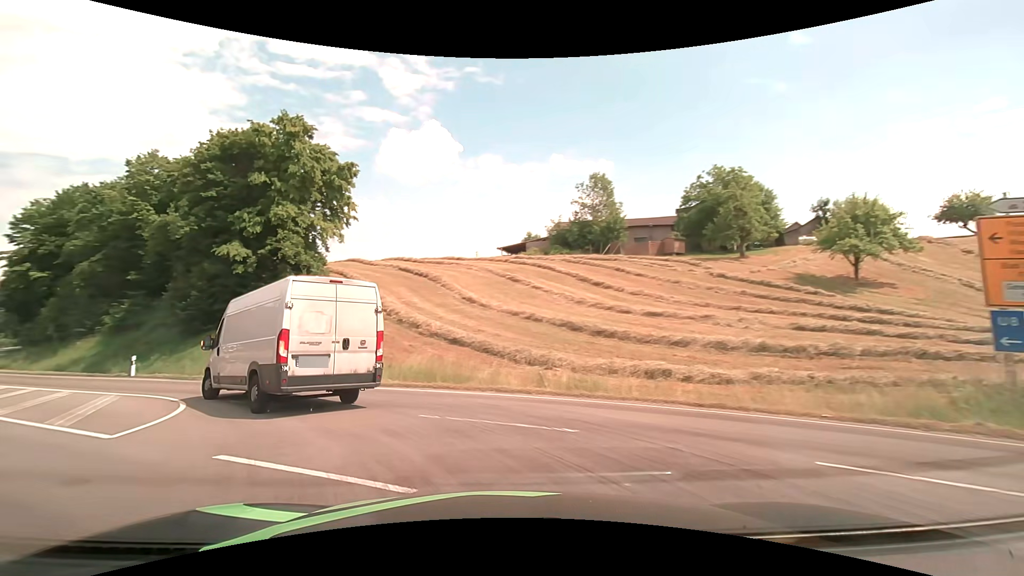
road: motorway_link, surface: asphalt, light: Day
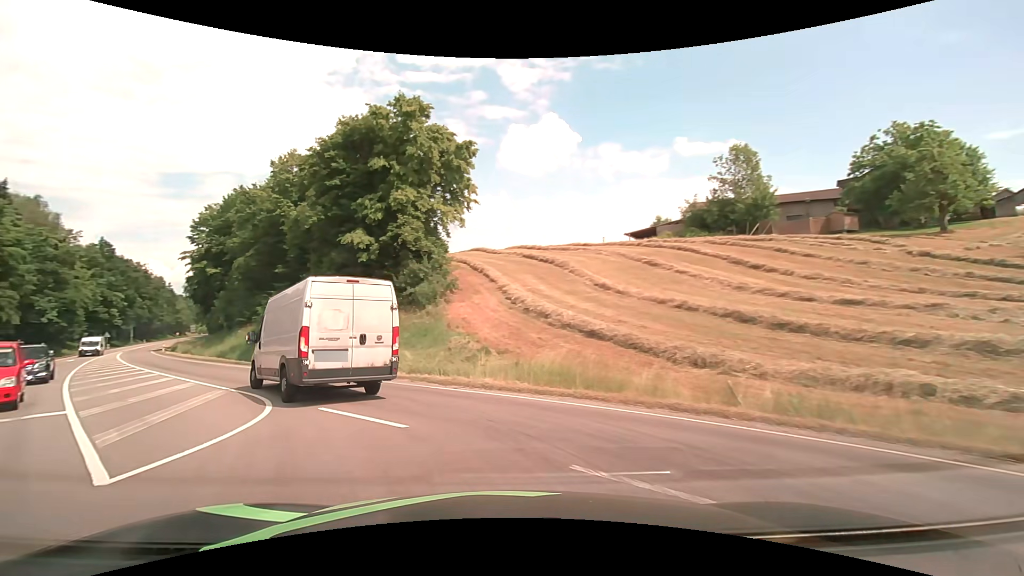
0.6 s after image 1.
(-0.5, +3.9) m; -14°
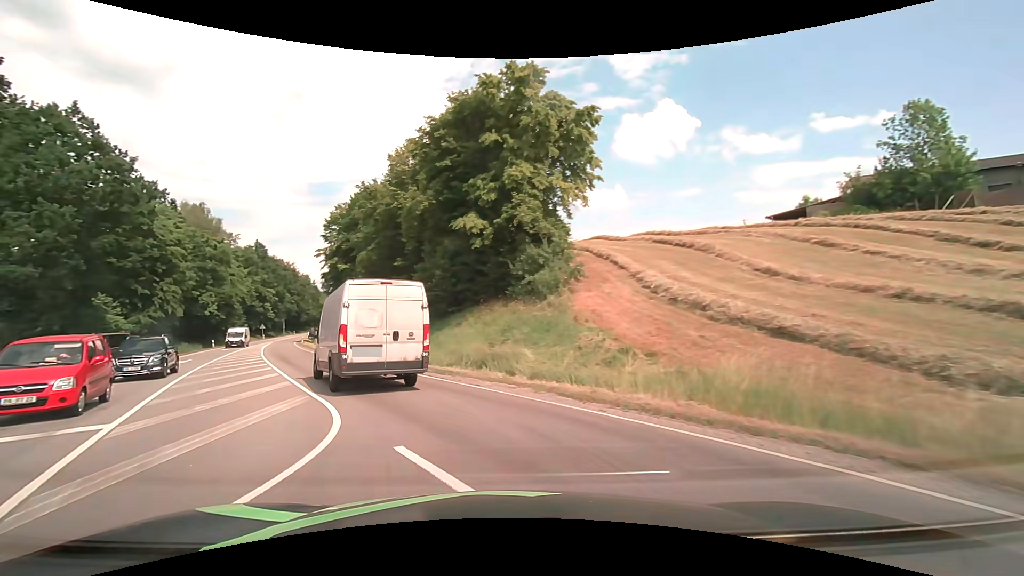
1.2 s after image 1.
(-0.5, +4.2) m; -13°
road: primary
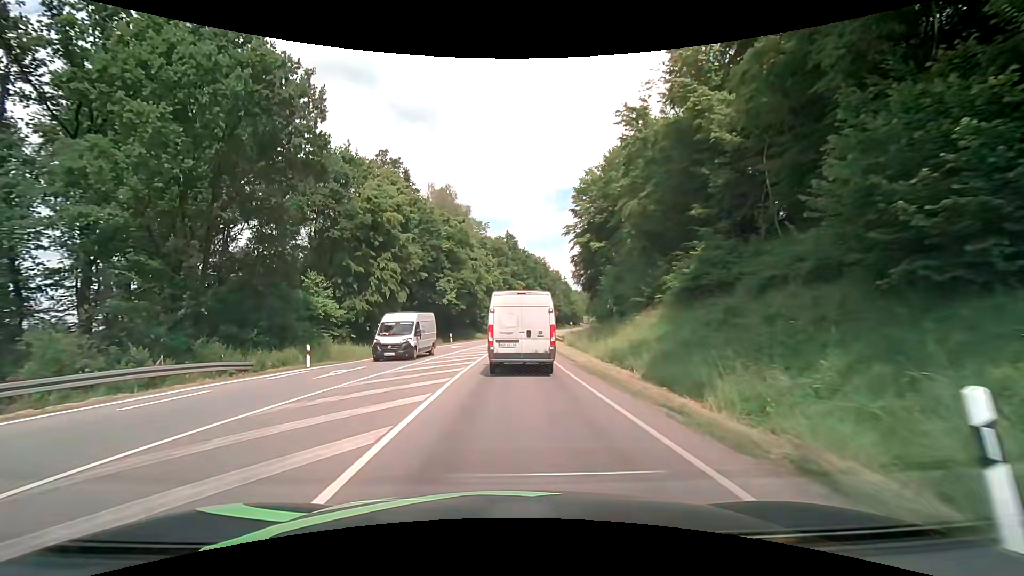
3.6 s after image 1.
(-6.8, +20.6) m; -29°
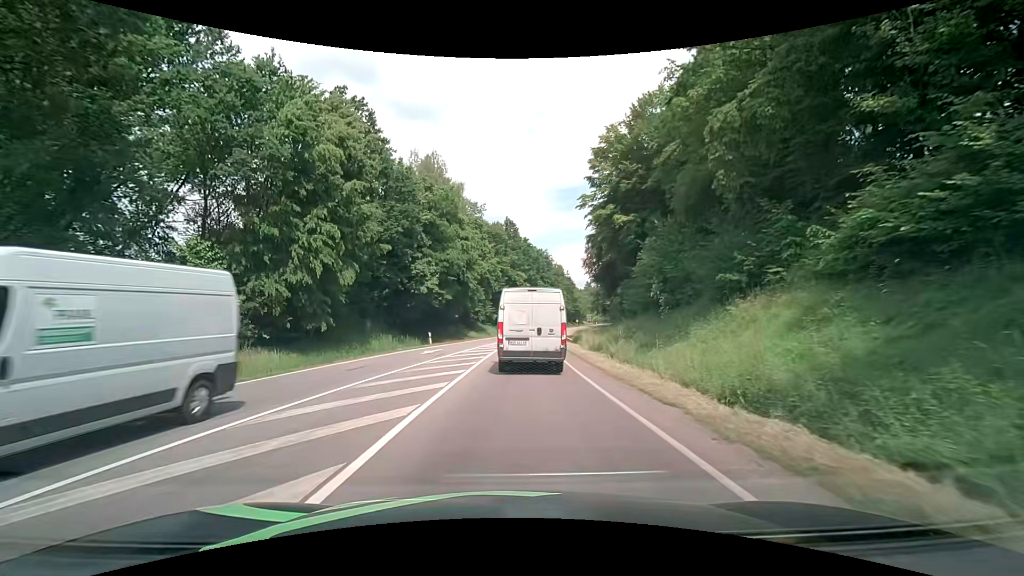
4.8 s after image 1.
(0.0, +14.0) m; 0°
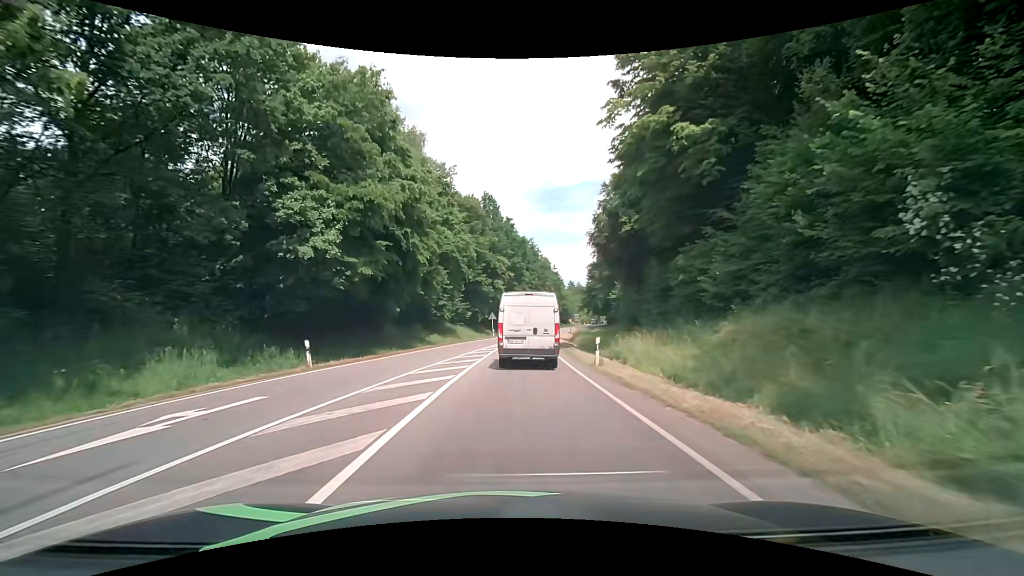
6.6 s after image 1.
(+0.2, +21.4) m; +2°
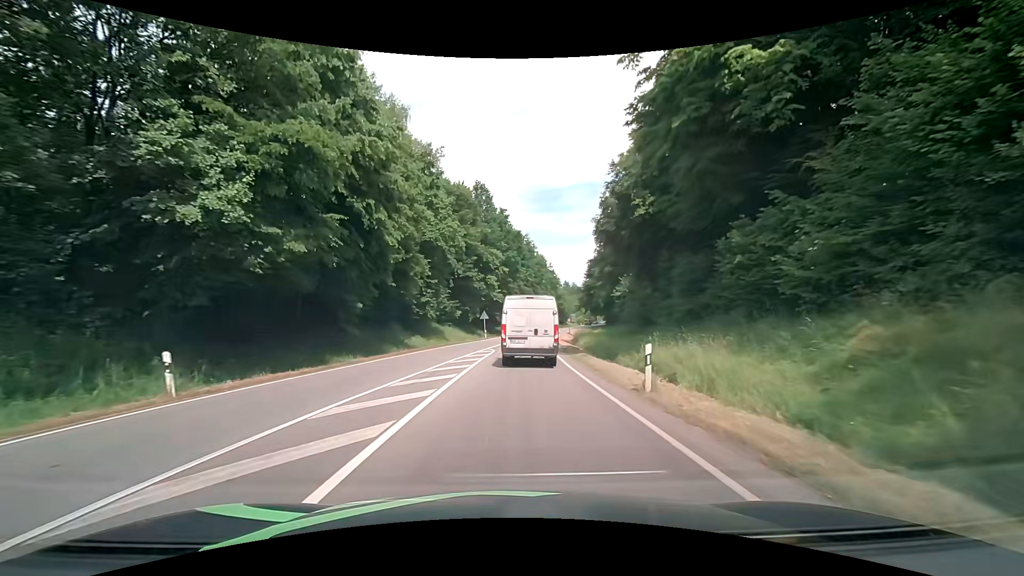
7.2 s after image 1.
(+0.1, +7.2) m; +1°
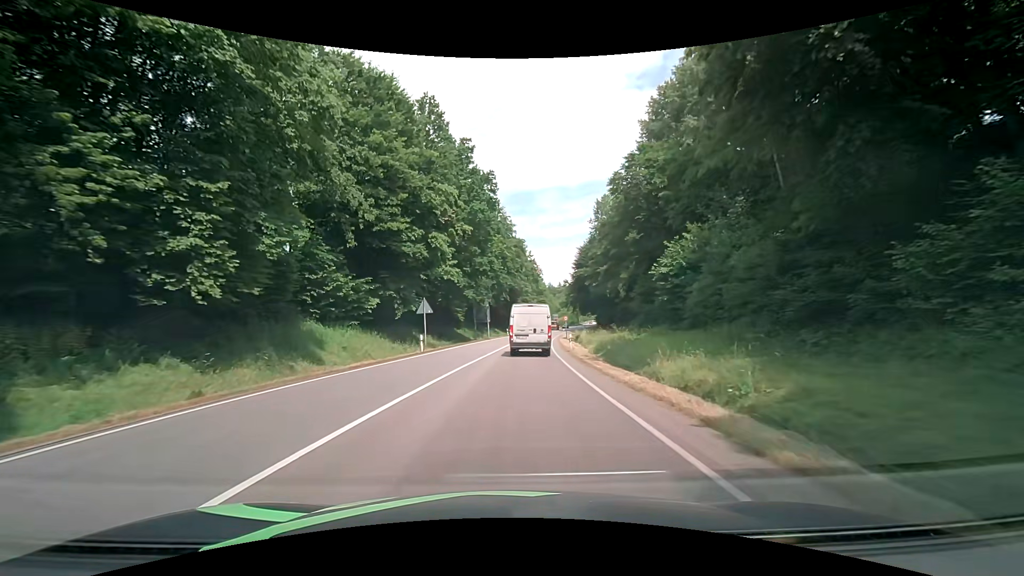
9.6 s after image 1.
(+0.5, +31.3) m; +3°
(0, +10) (0, +20) (+1, +30) (+2, +40) (+3, +50) (+4, +60) (+5, +70) (+6, +80) (+7, +90) (+9, +100) m
